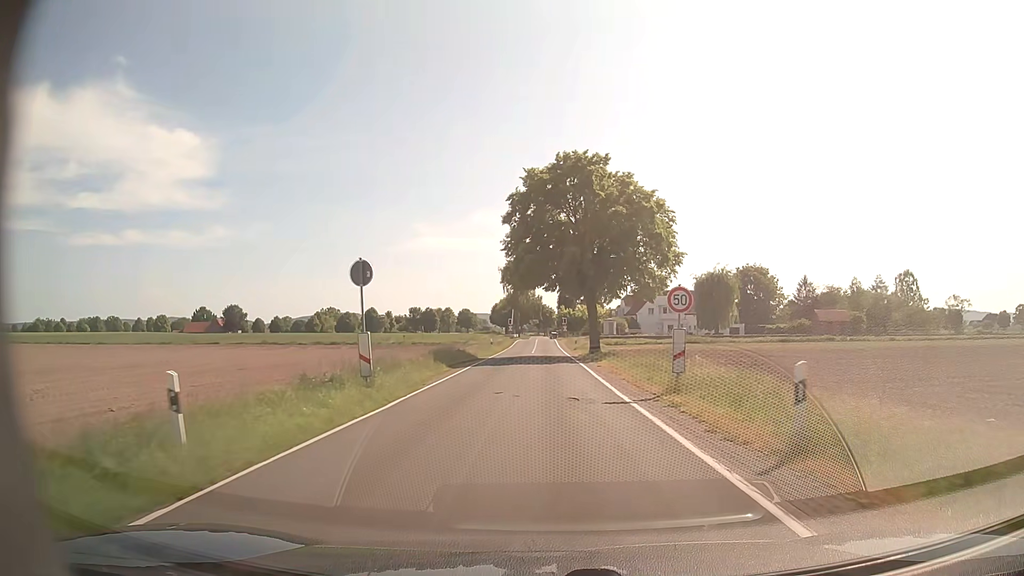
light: Day
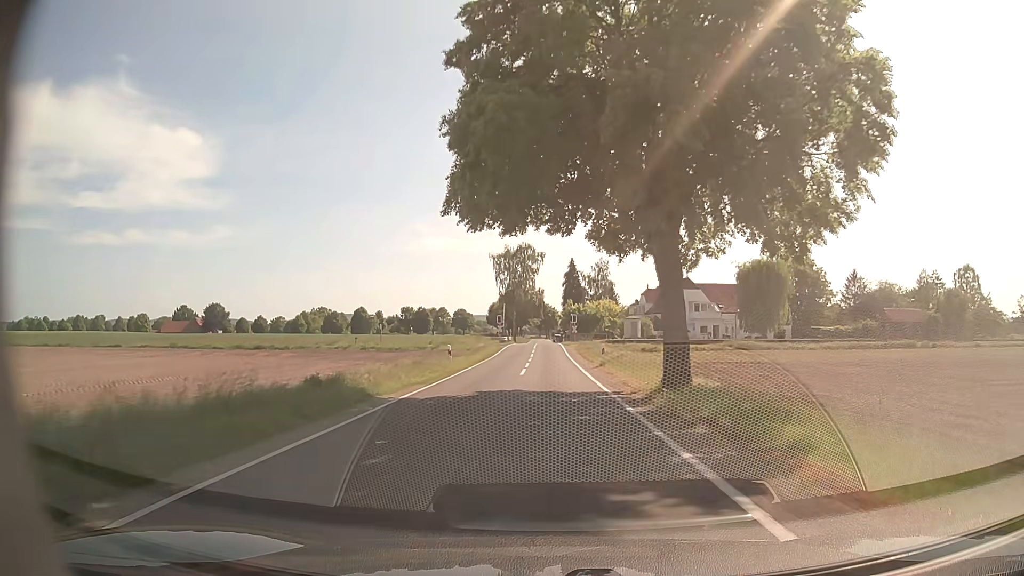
(-0.1, +25.2) m; 0°
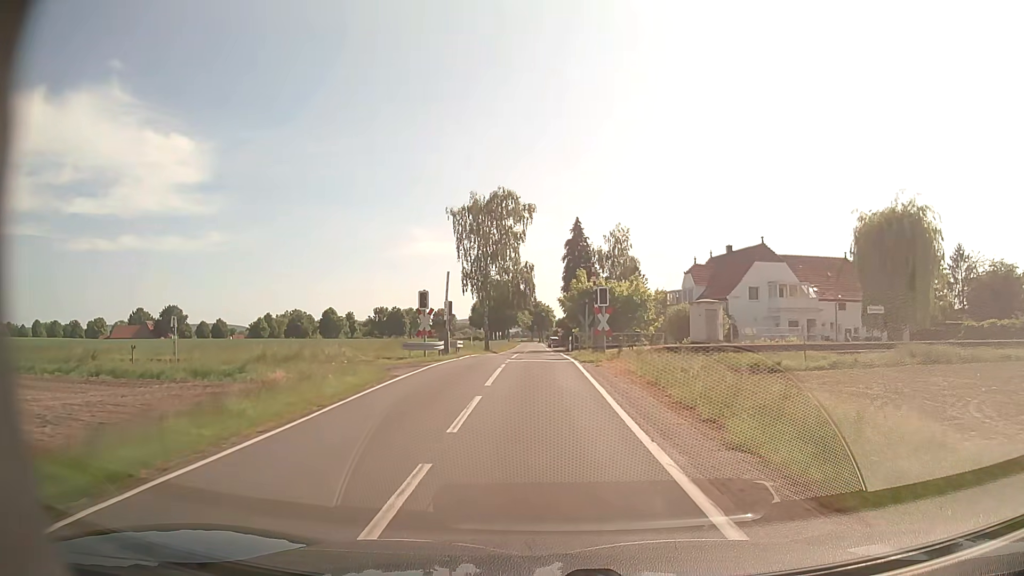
(+0.2, +39.5) m; +1°
(0, +10) (0, +20) (0, +30) (-1, +40) (-1, +50) (-1, +60) (-1, +70) (-1, +80) (-1, +90) (-2, +100) m
